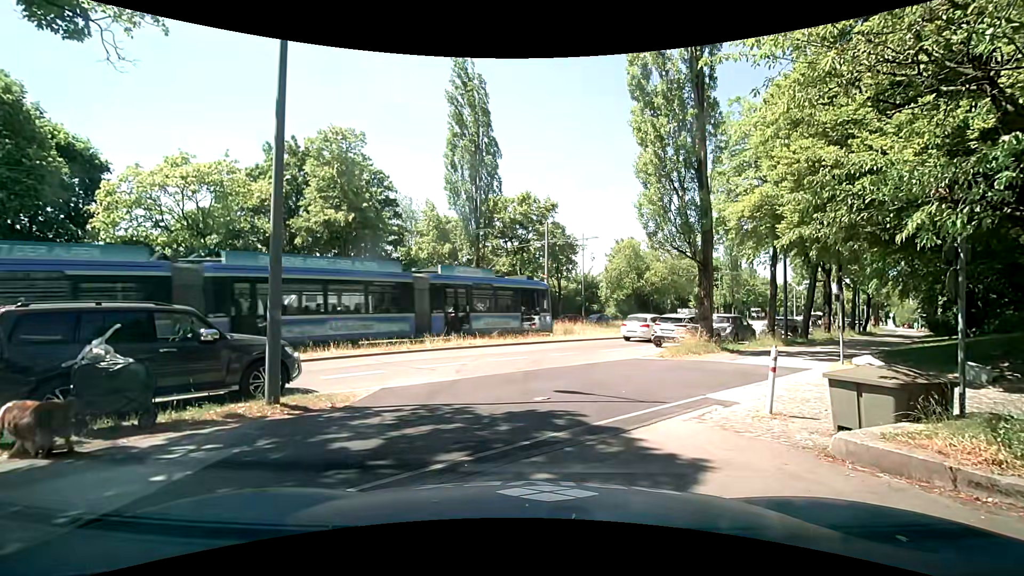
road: service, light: Day
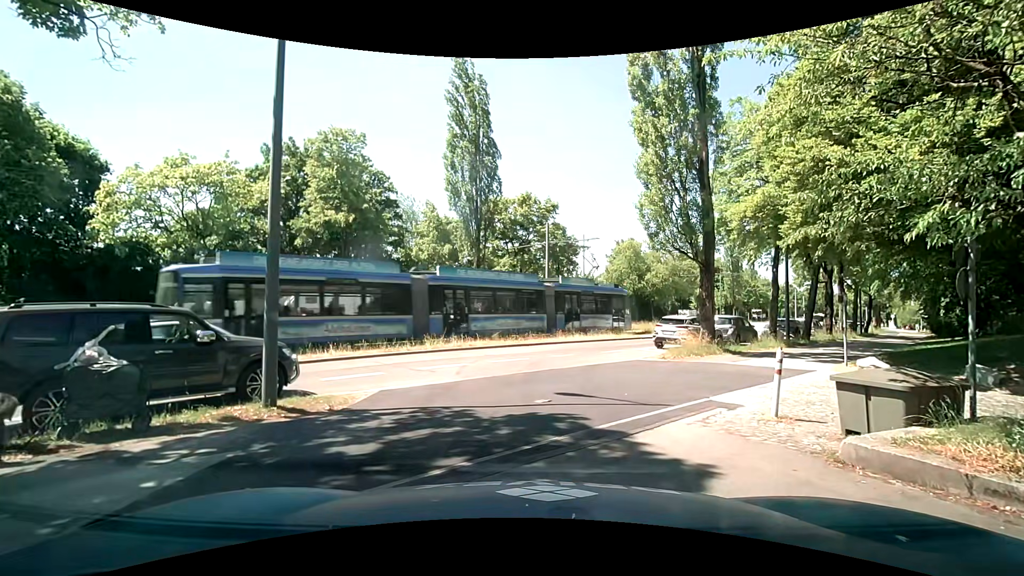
(0.0, +0.1) m; 0°
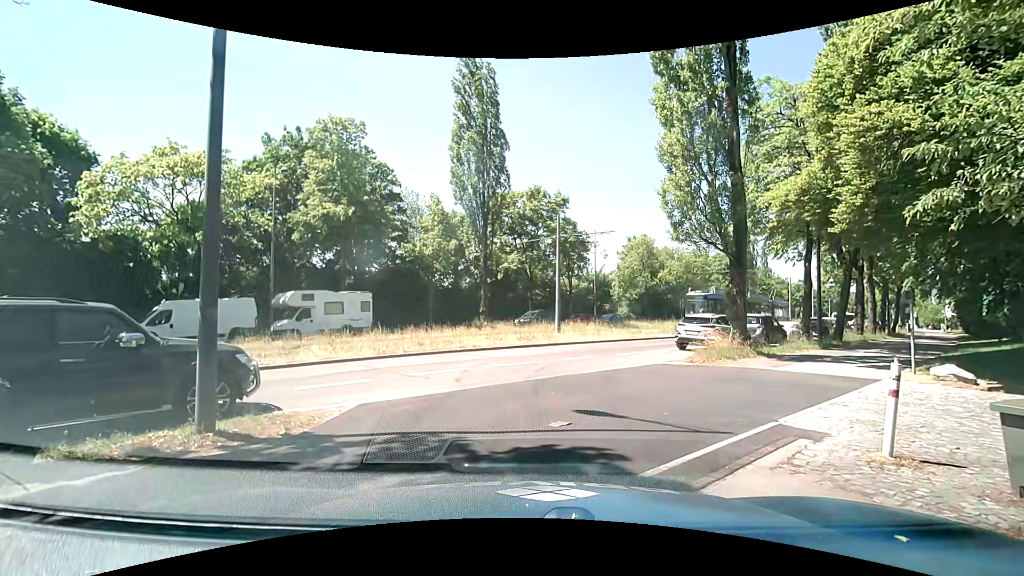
(0.0, +1.9) m; 0°
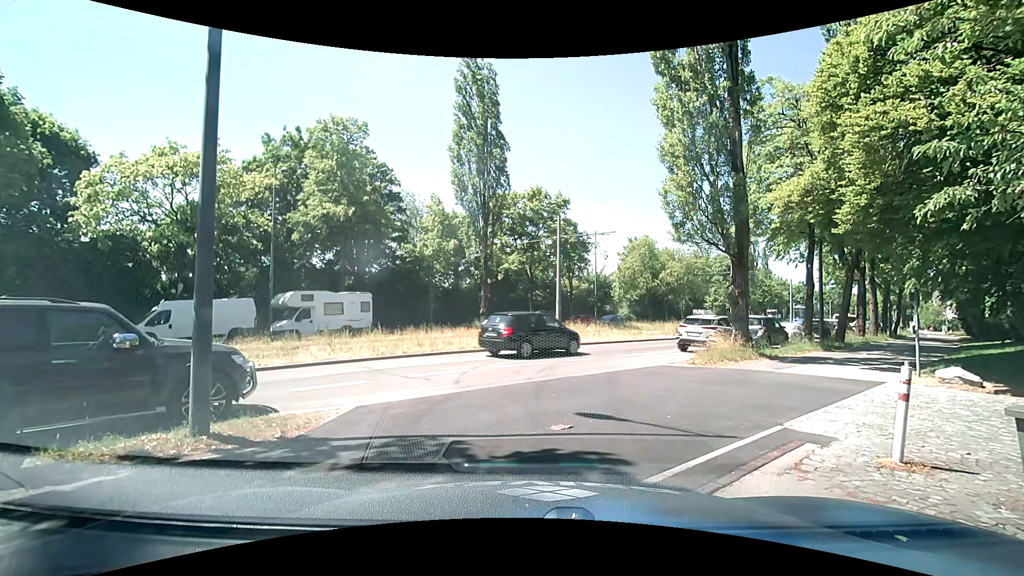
(0.0, +0.2) m; 0°
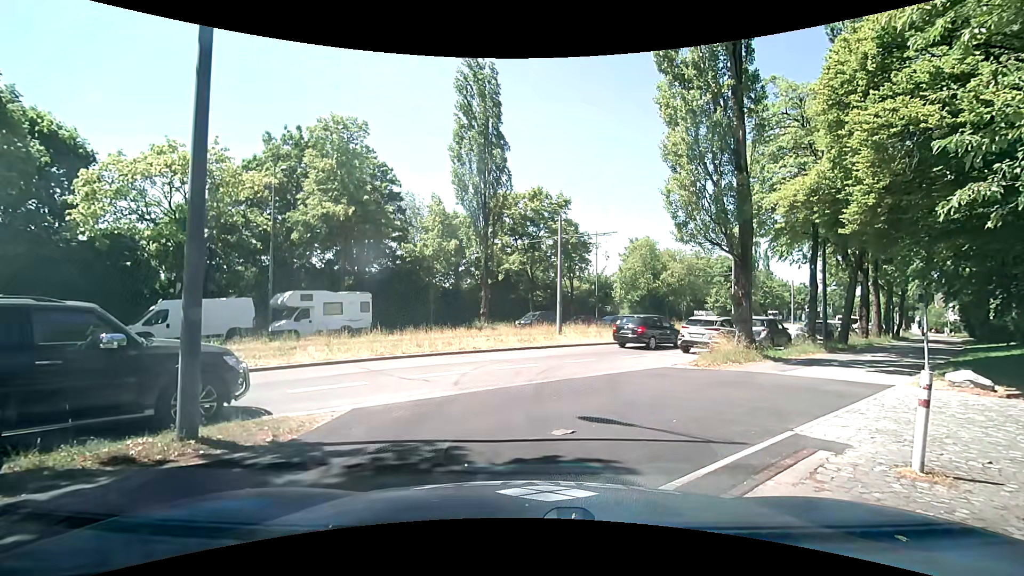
(0.0, +0.2) m; 0°
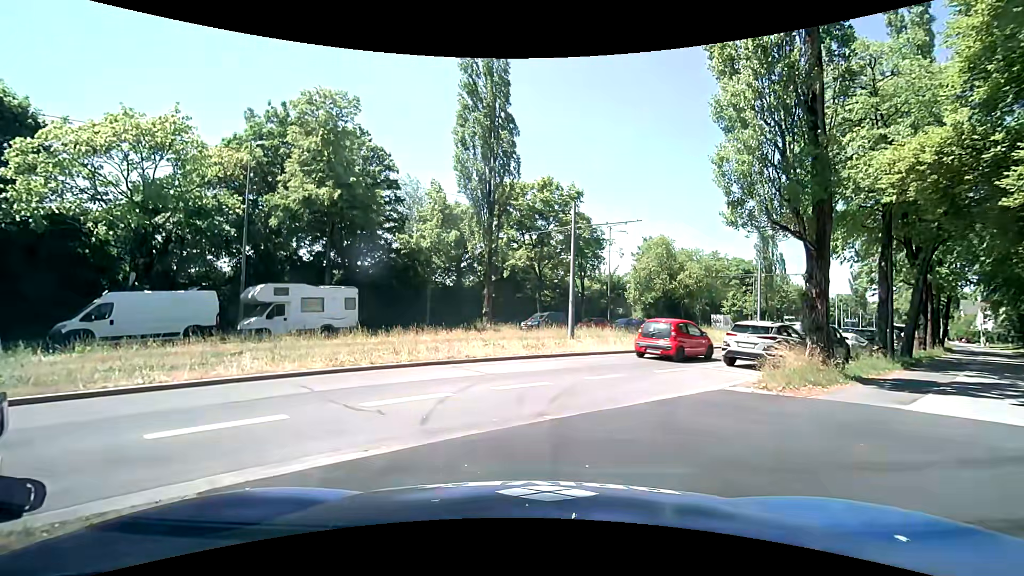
(-0.1, +4.0) m; 0°
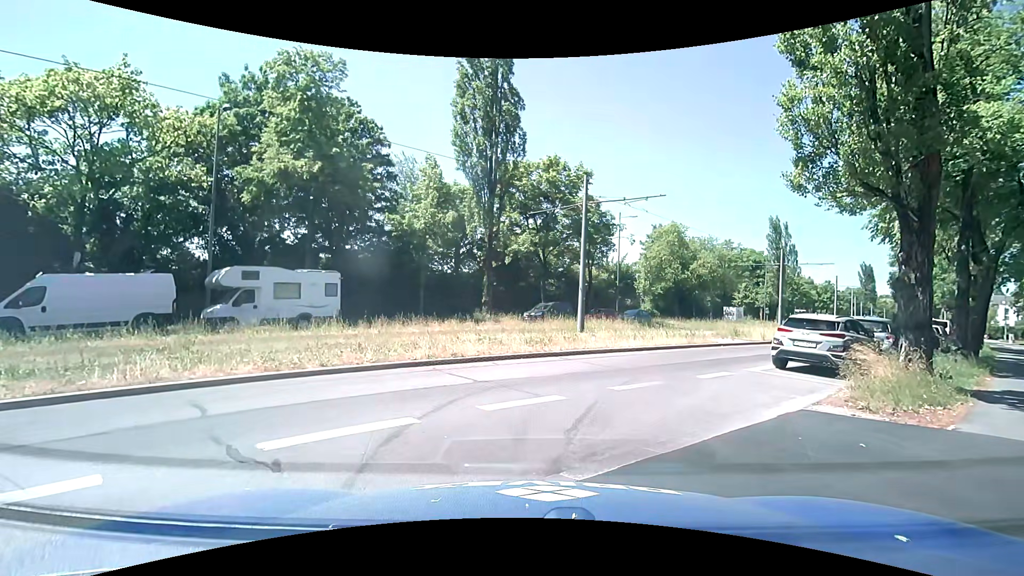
(0.0, +3.0) m; -2°
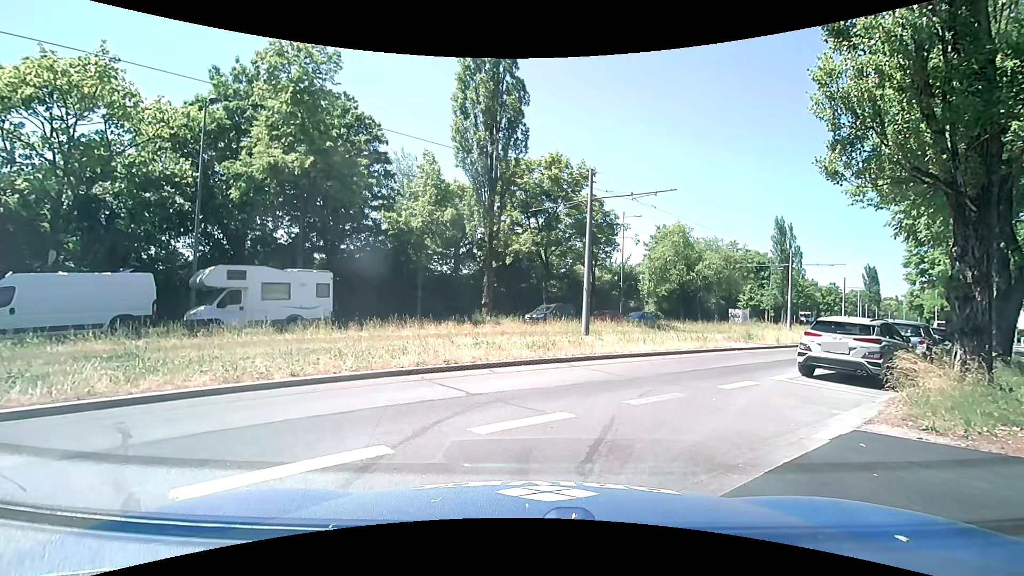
(0.0, +1.3) m; 0°
